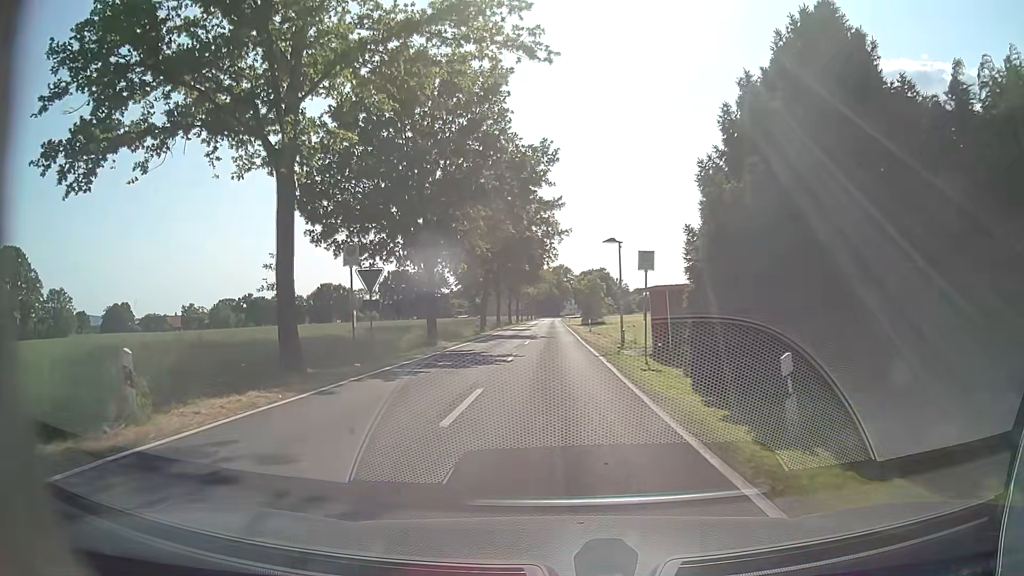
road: tertiary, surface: asphalt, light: Day
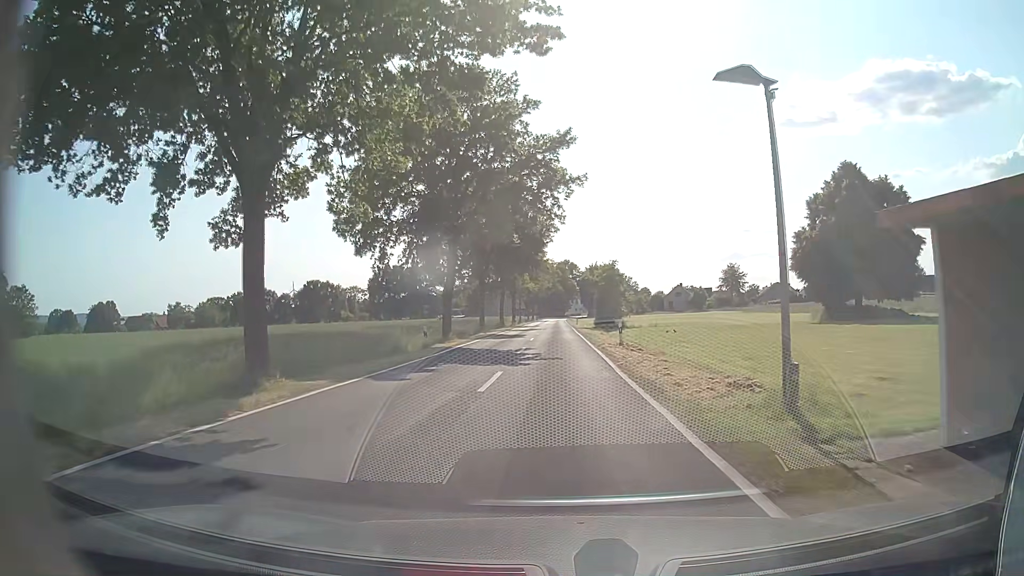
(0.0, +20.1) m; -1°
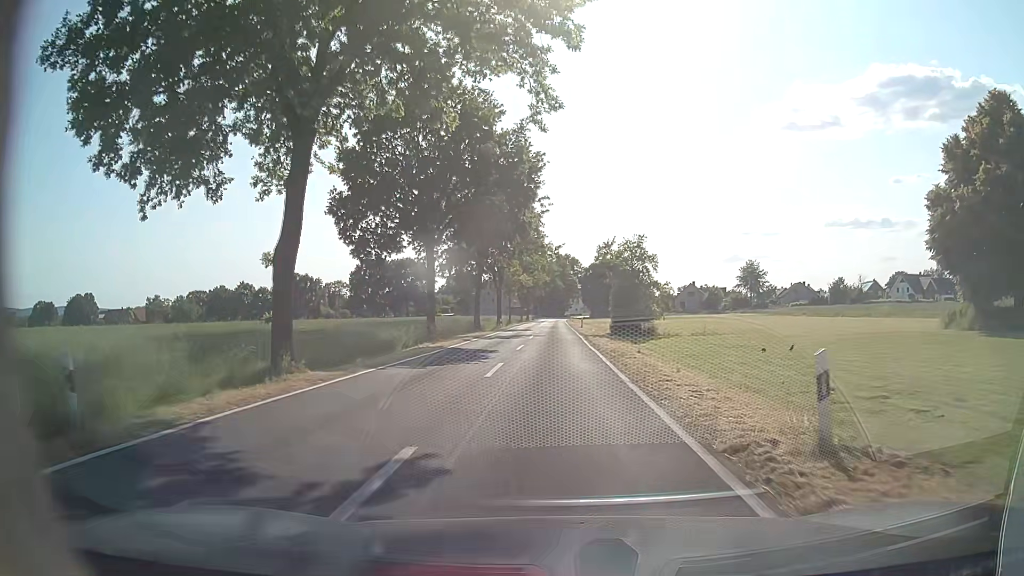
(+0.3, +21.2) m; +1°
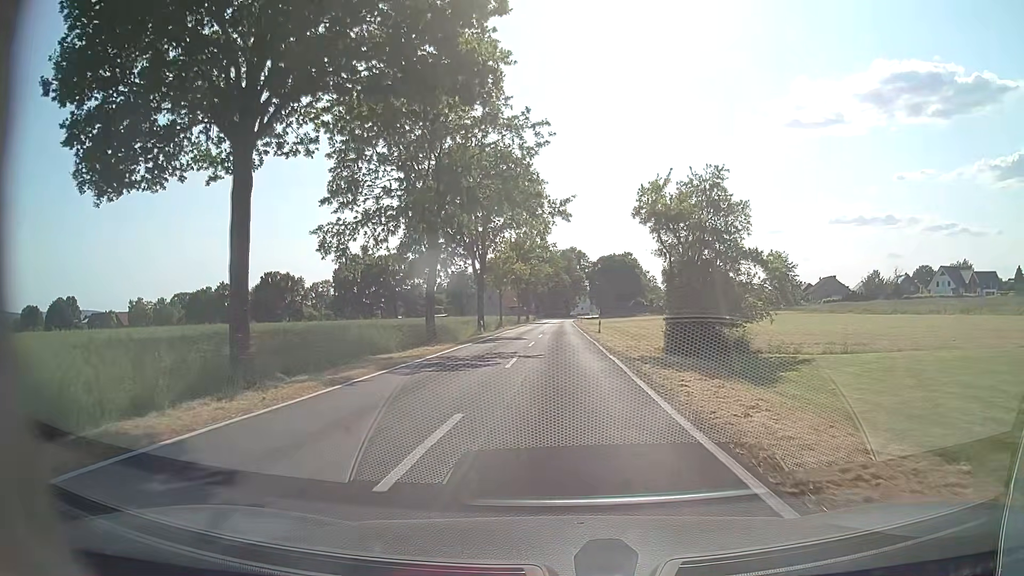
(-0.3, +20.4) m; 0°
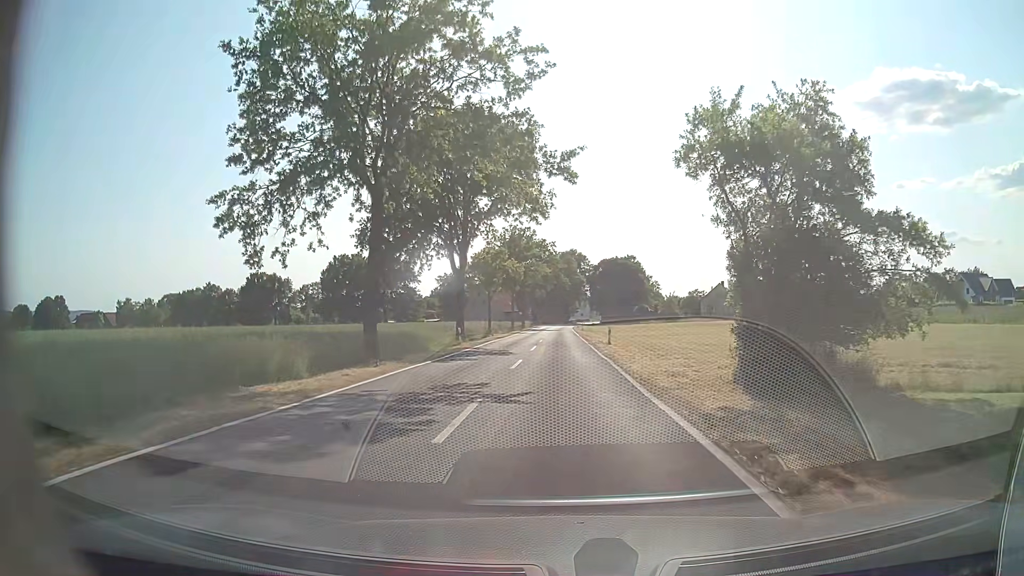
(-0.1, +9.9) m; -1°
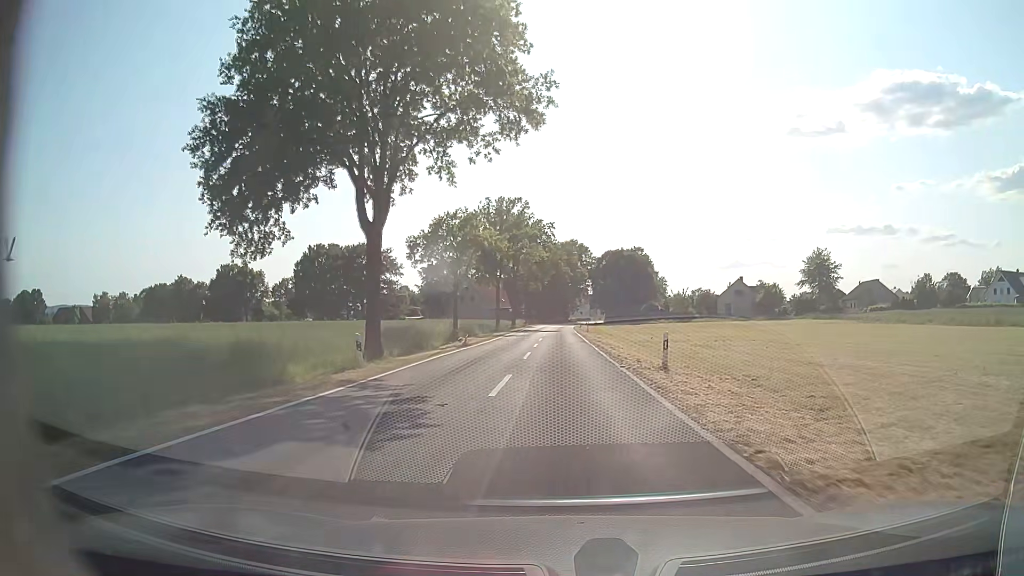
(-0.1, +19.0) m; 0°
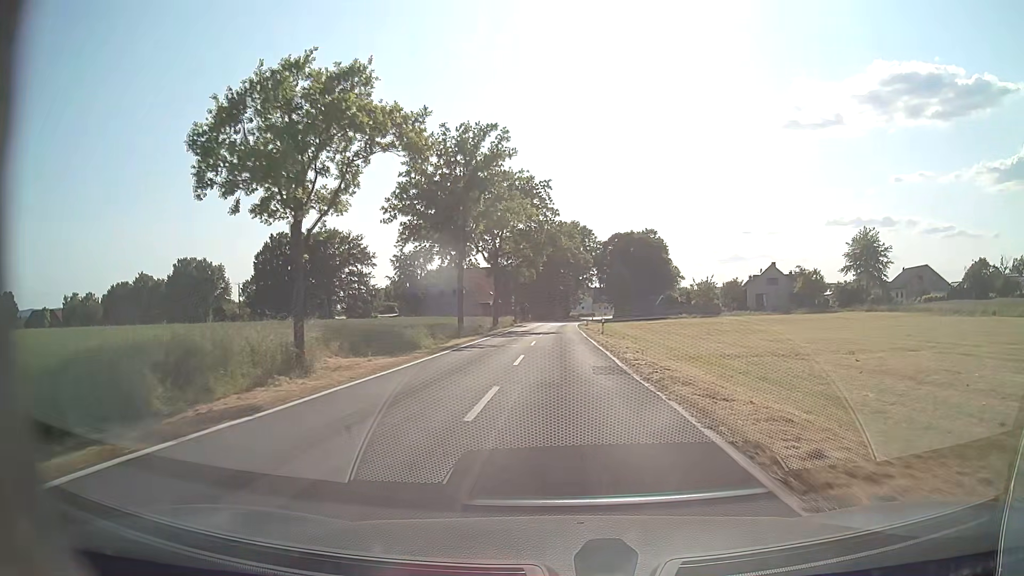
(0.0, +23.6) m; 0°
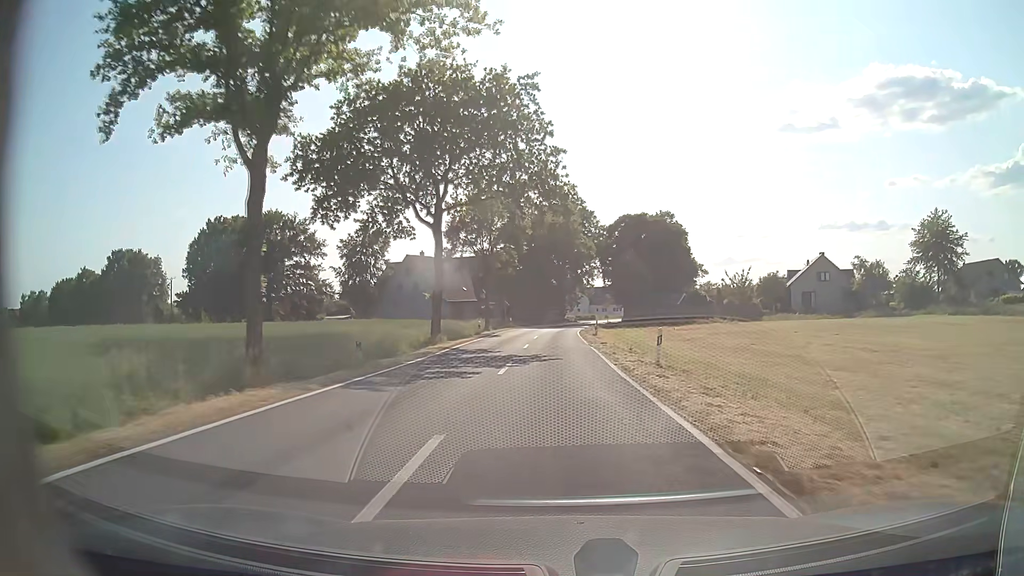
(+0.1, +26.7) m; +1°
(0, +10) (0, +20) (0, +30) (0, +40) (0, +50) (0, +60) (+1, +70) (+2, +80) (+4, +90) (+6, +100) m
